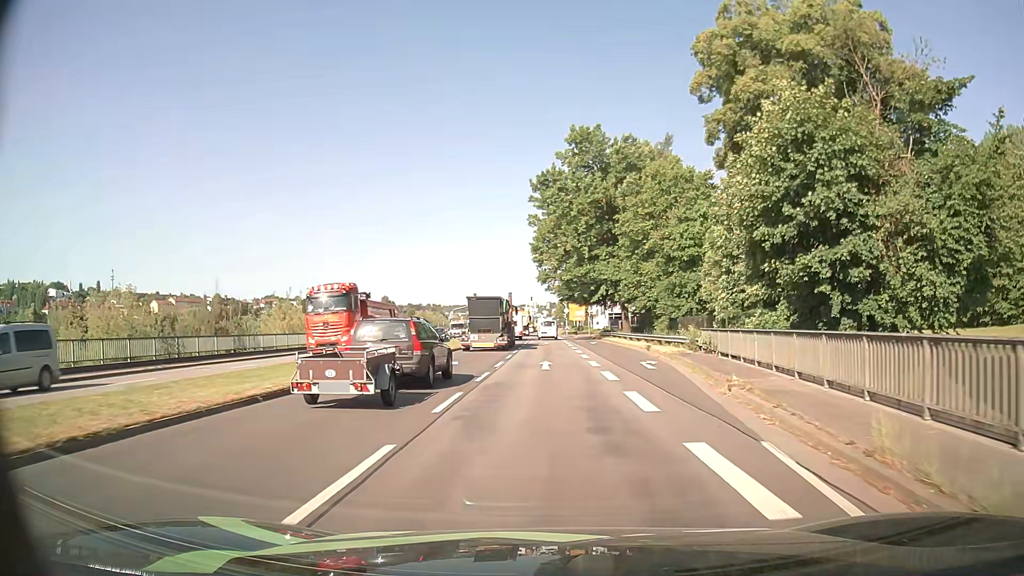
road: primary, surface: asphalt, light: Day
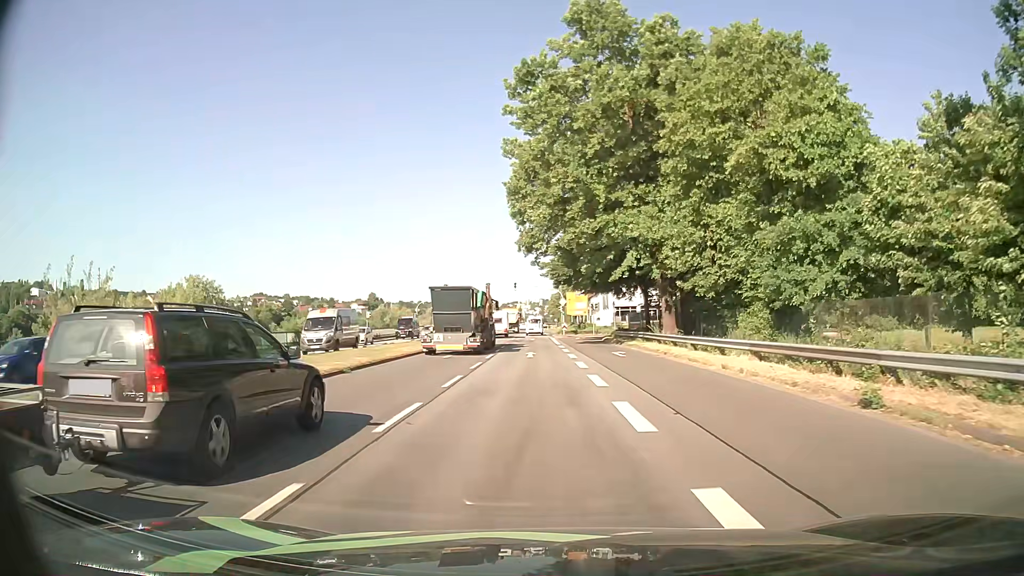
(+0.2, +26.3) m; +1°
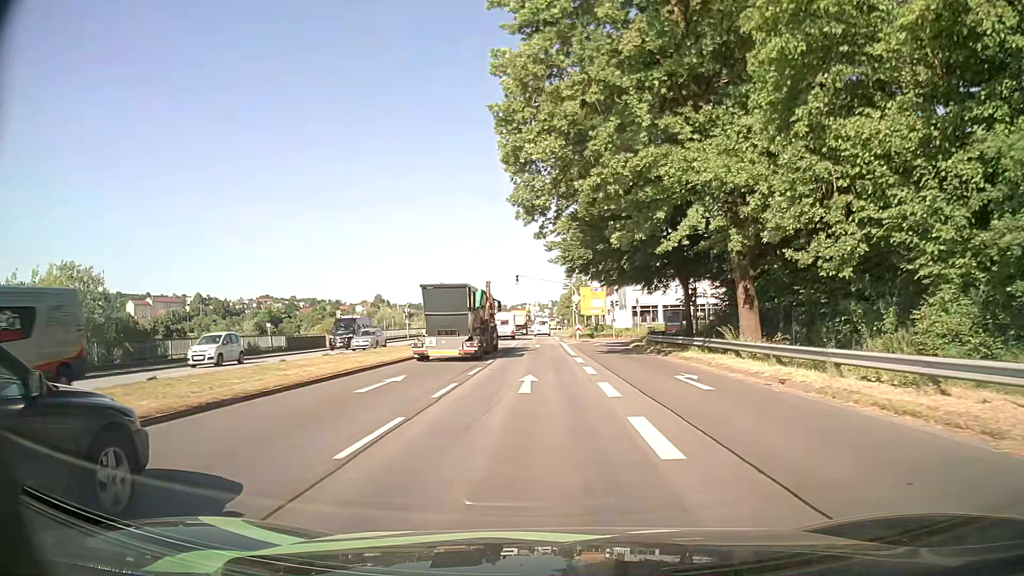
(-0.1, +13.7) m; -1°
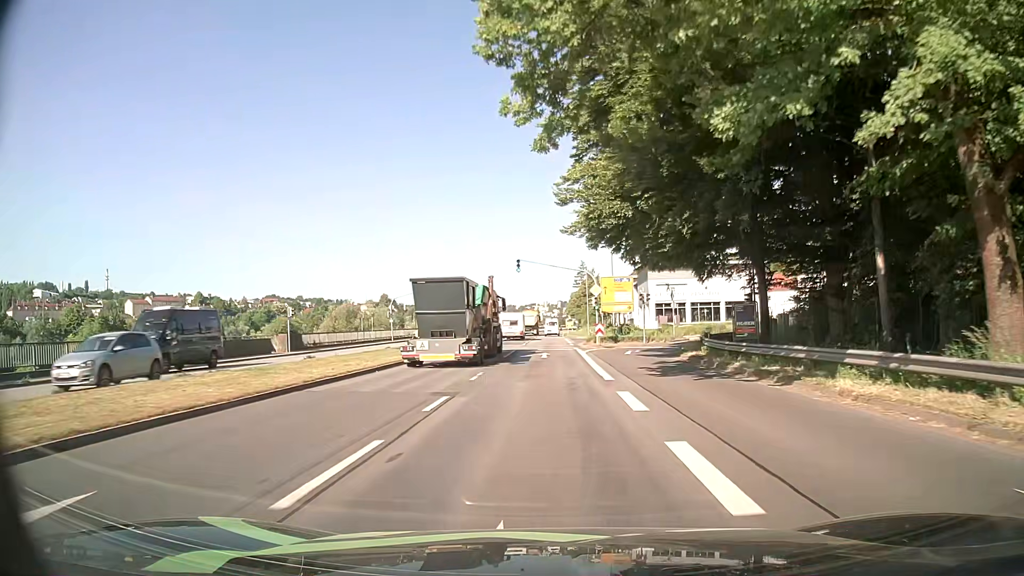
(-0.1, +14.0) m; -1°
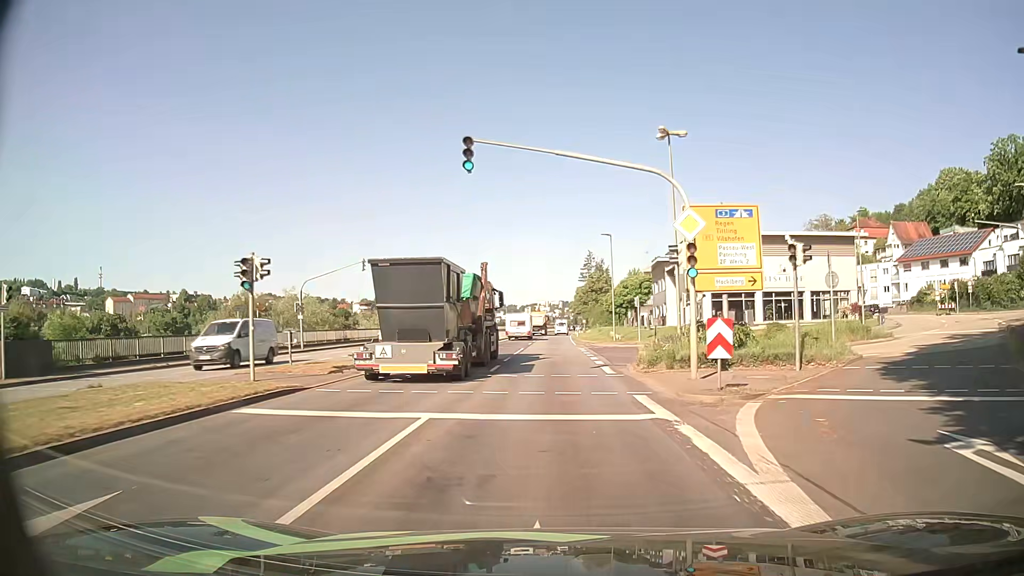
(-0.1, +29.1) m; 0°
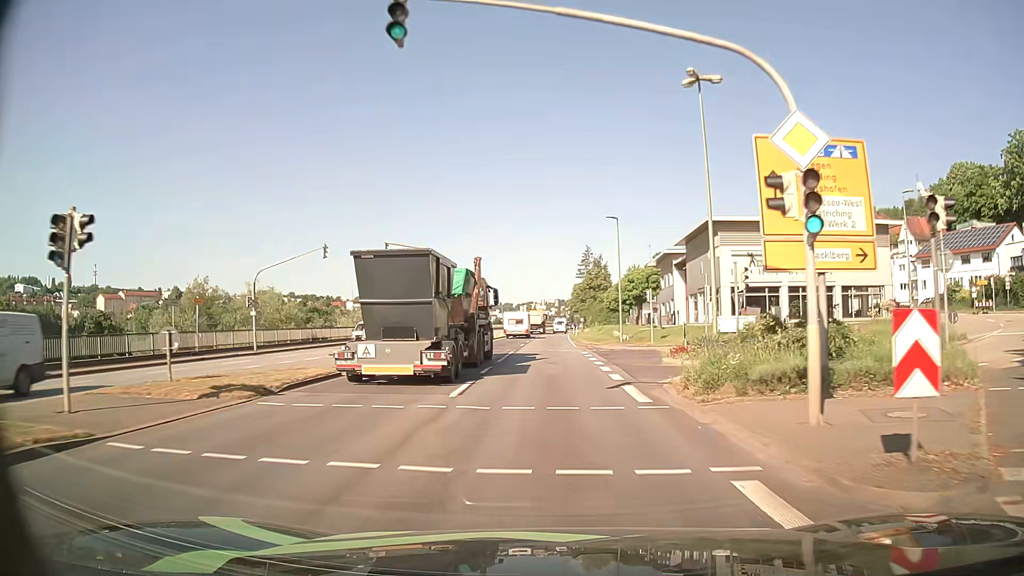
(0.0, +7.5) m; +1°
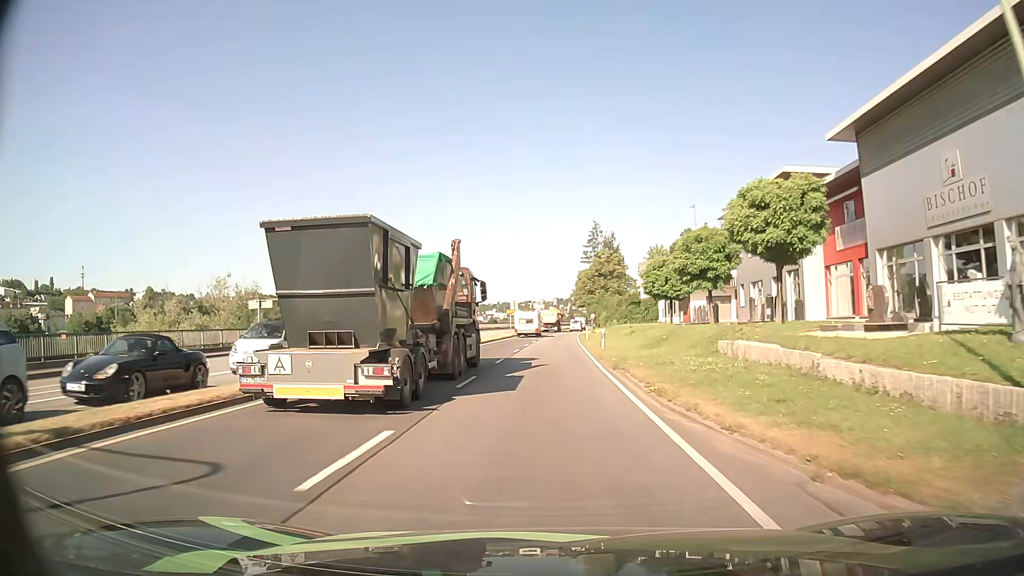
(+0.2, +38.3) m; 0°
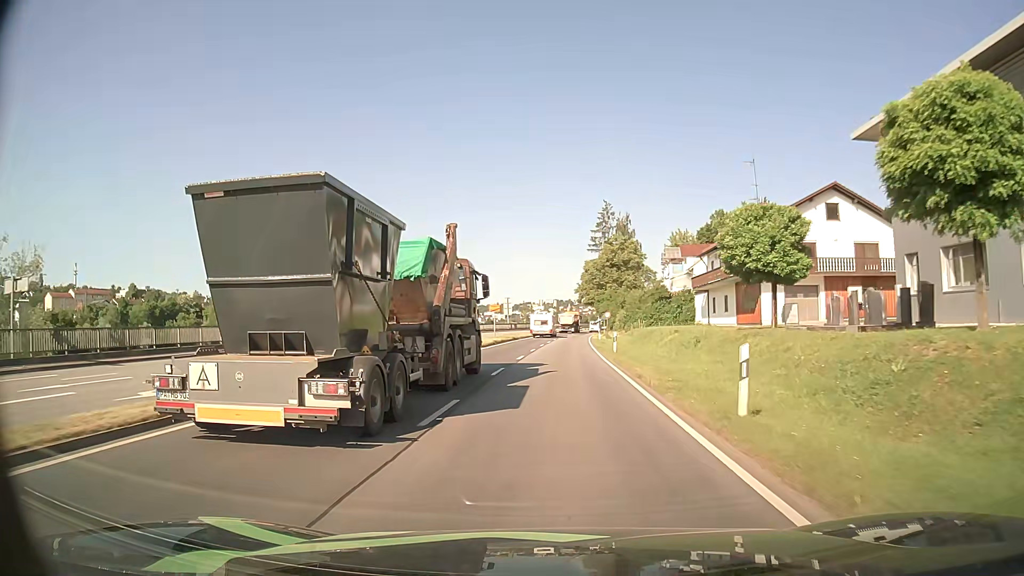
(0.0, +23.6) m; 0°
(0, +10) (0, +20) (+1, +30) (+1, +40) (+1, +50) (+2, +60) (+2, +70) (+3, +80) (+4, +90) (+5, +100) m
